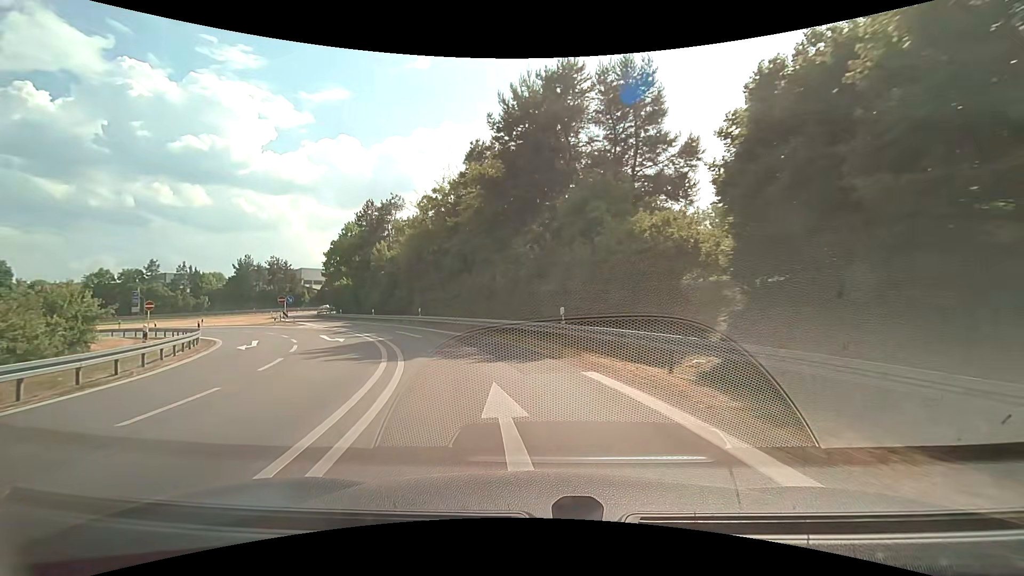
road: motorway_link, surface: asphalt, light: Day
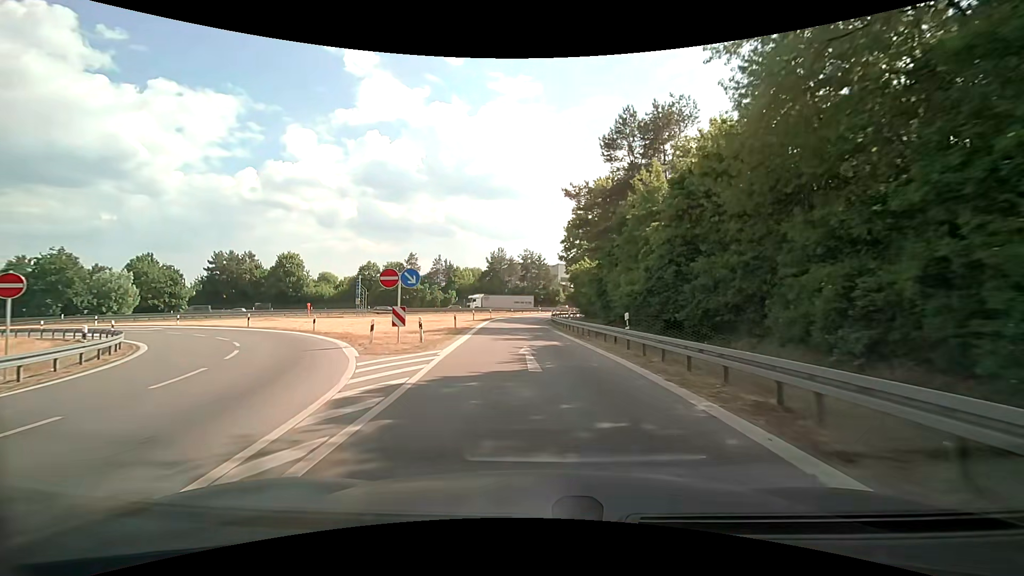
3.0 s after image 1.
(-10.4, +34.4) m; -30°
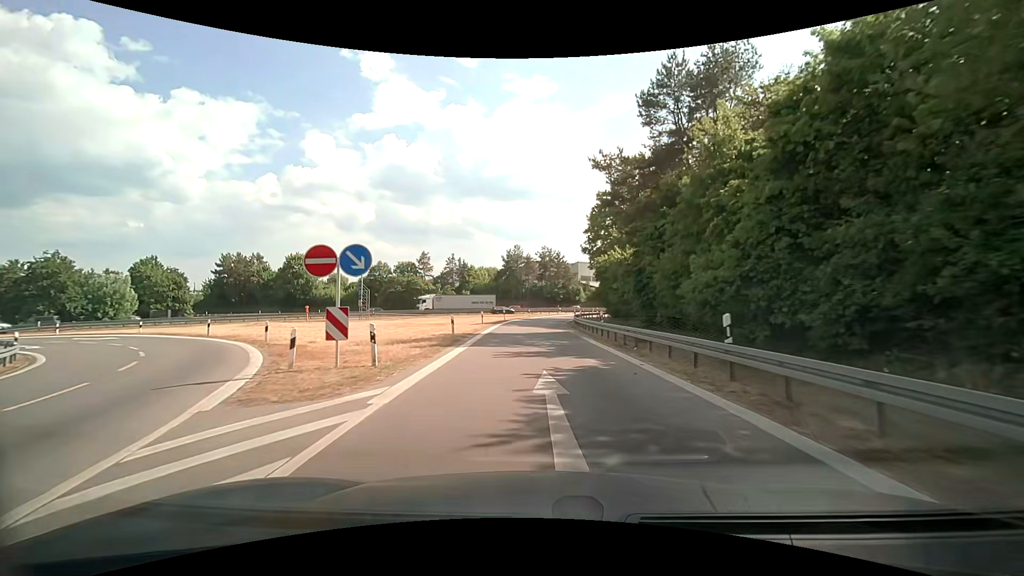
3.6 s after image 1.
(-0.2, +7.5) m; -2°
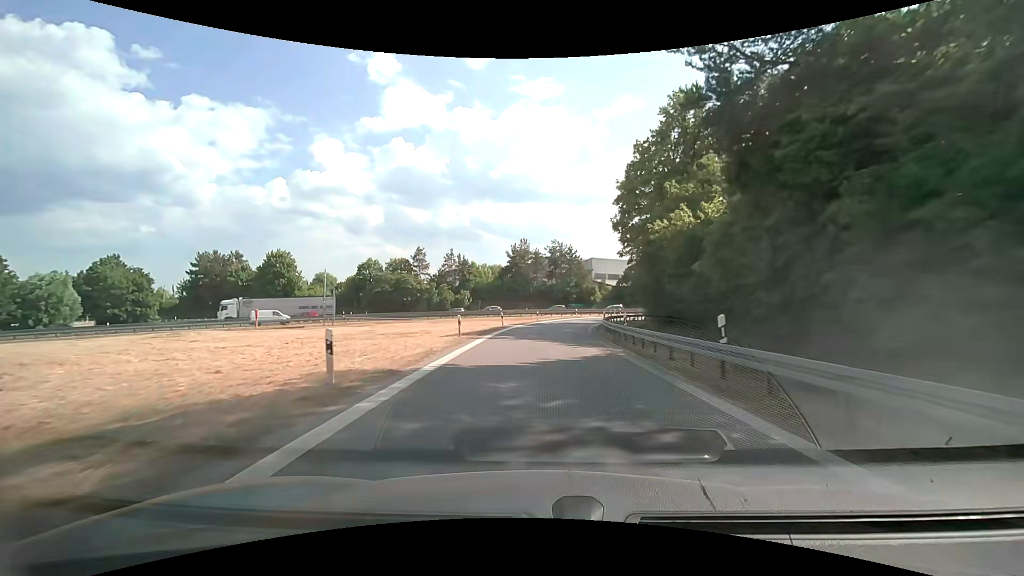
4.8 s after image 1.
(-0.3, +15.6) m; -1°
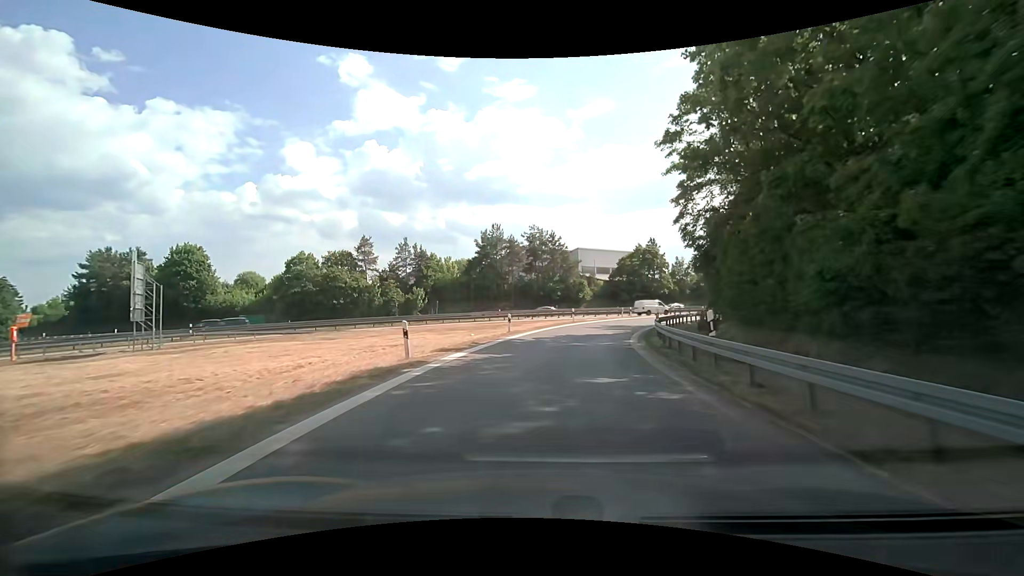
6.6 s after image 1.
(+0.1, +23.6) m; +2°
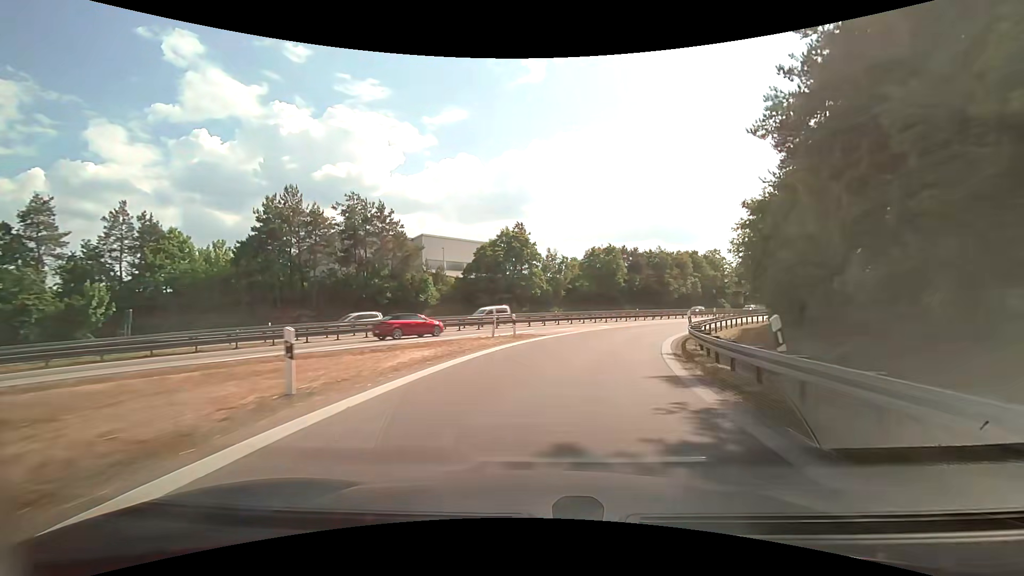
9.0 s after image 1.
(+3.8, +31.6) m; +17°
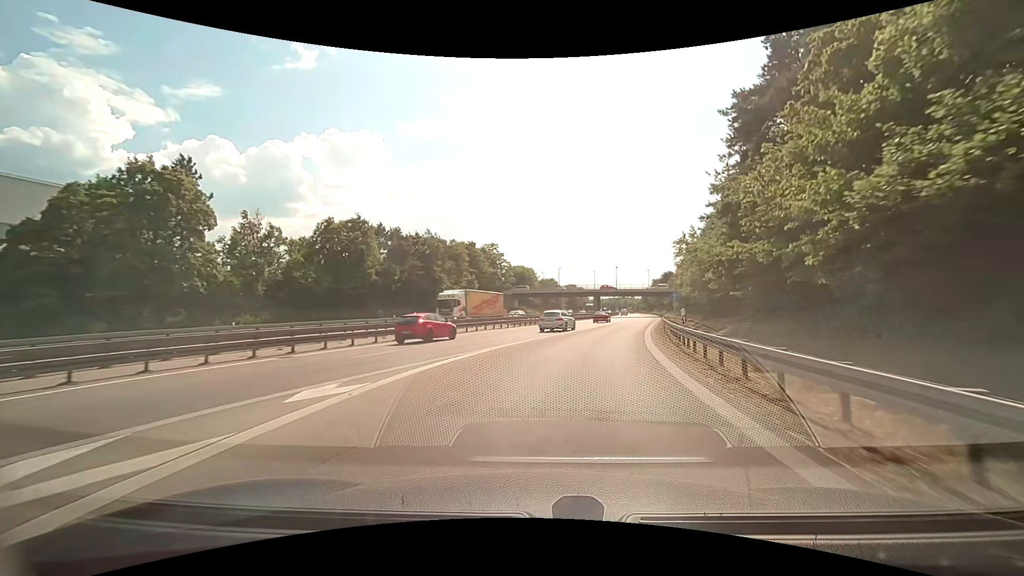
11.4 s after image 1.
(+6.5, +32.1) m; +25°
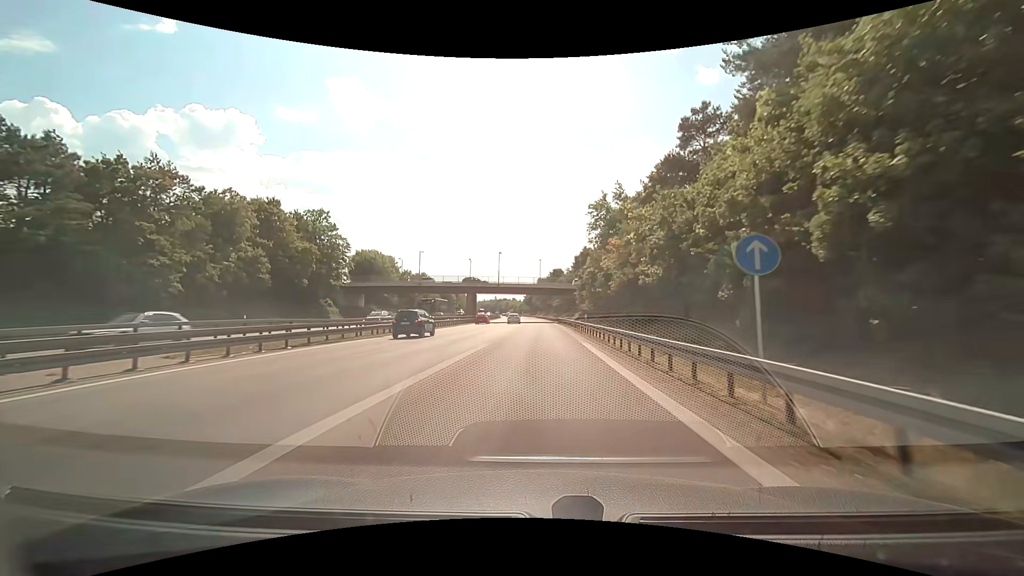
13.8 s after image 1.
(+5.2, +34.3) m; +14°
(0, +10) (0, +20) (0, +30) (0, +40) (0, +50) (0, +60) (0, +70) (0, +80) (0, +90) (0, +100) m
